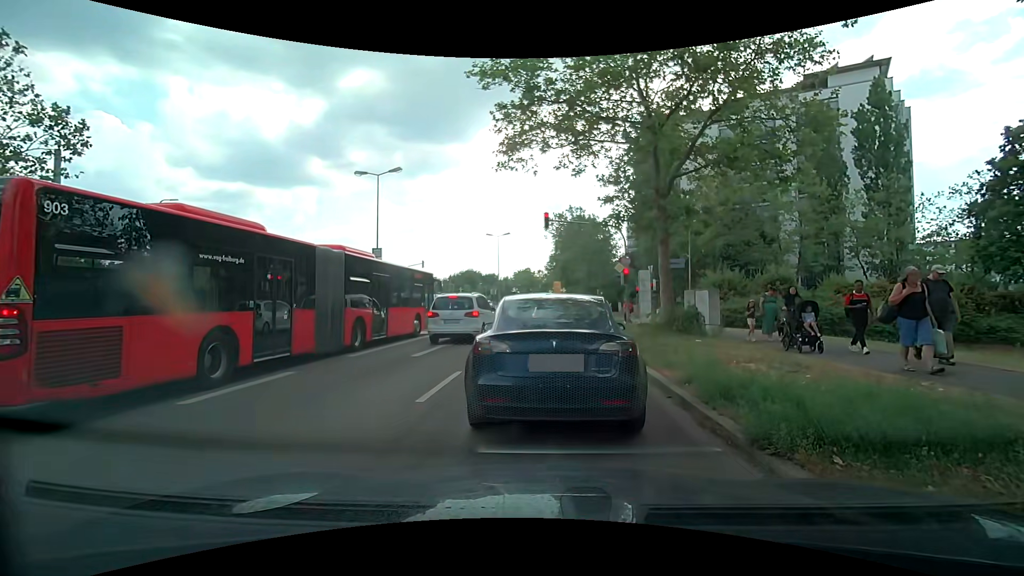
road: secondary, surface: asphalt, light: Day
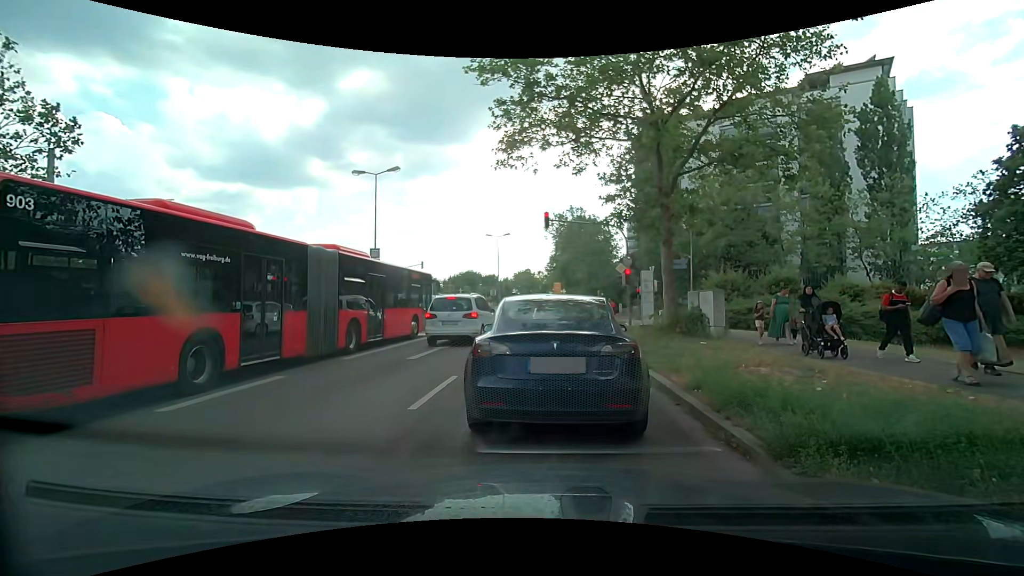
(0.0, +0.4) m; 0°
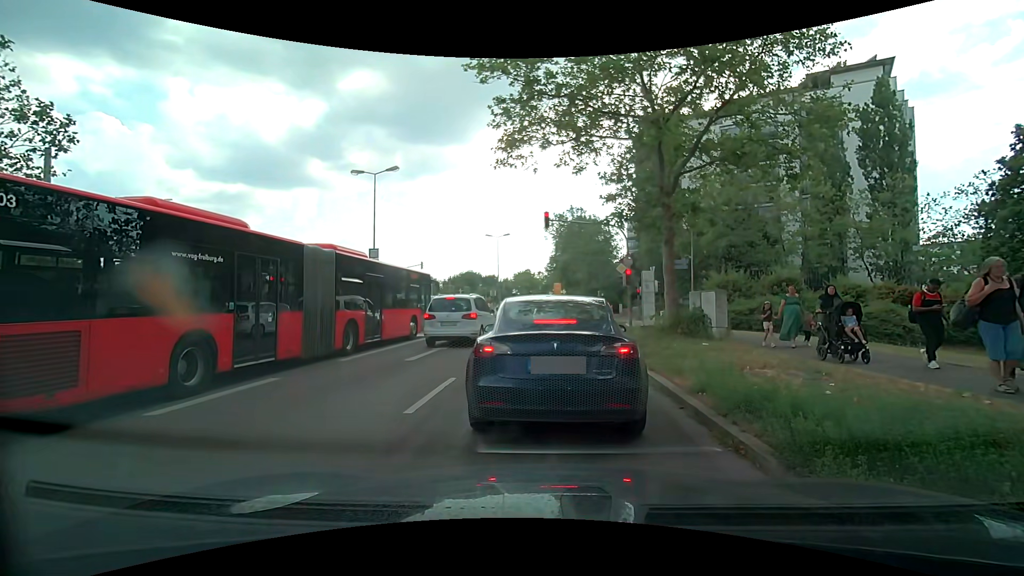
(0.0, +0.2) m; 0°
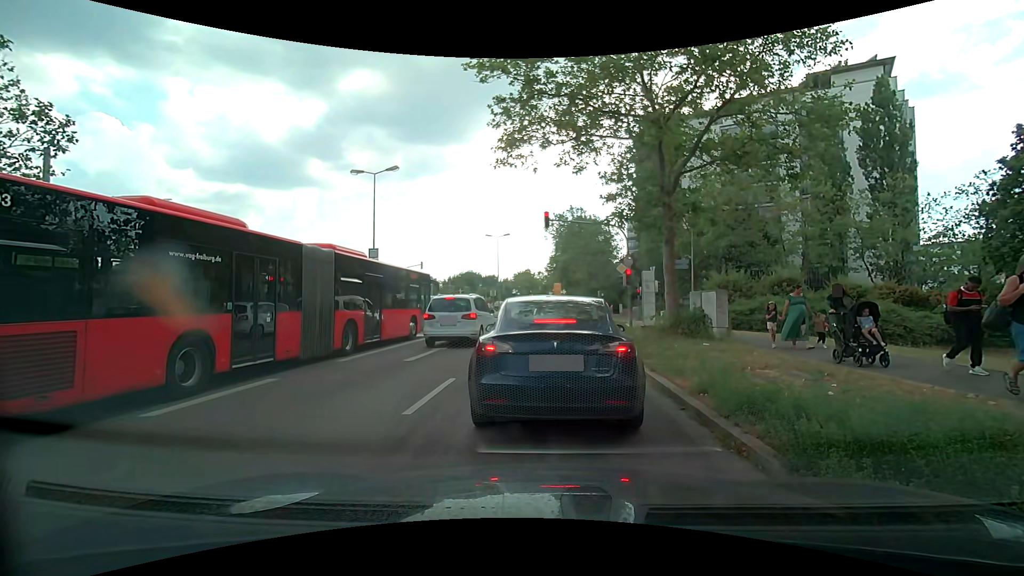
(0.0, +0.1) m; 0°
